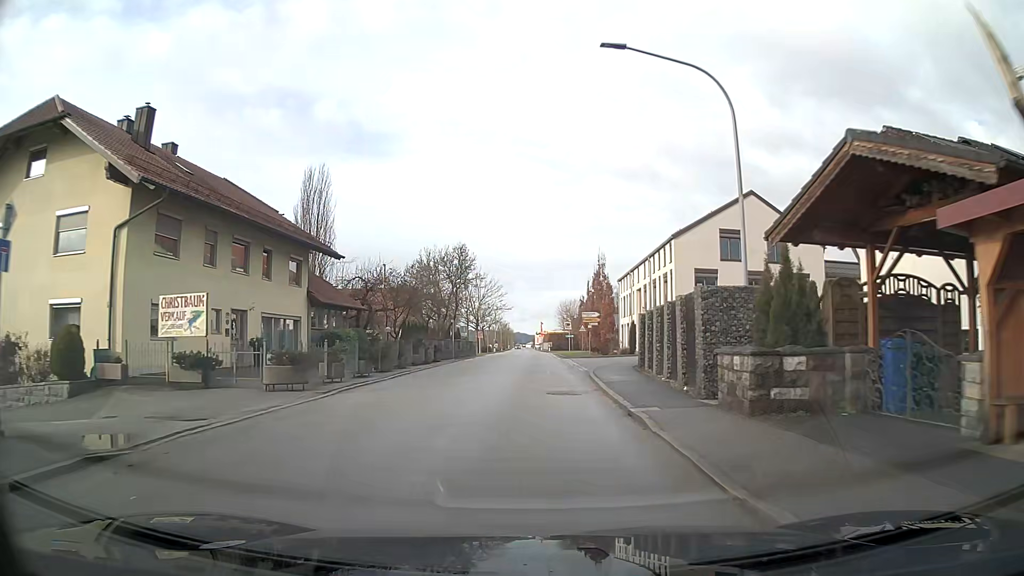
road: secondary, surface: asphalt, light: Day
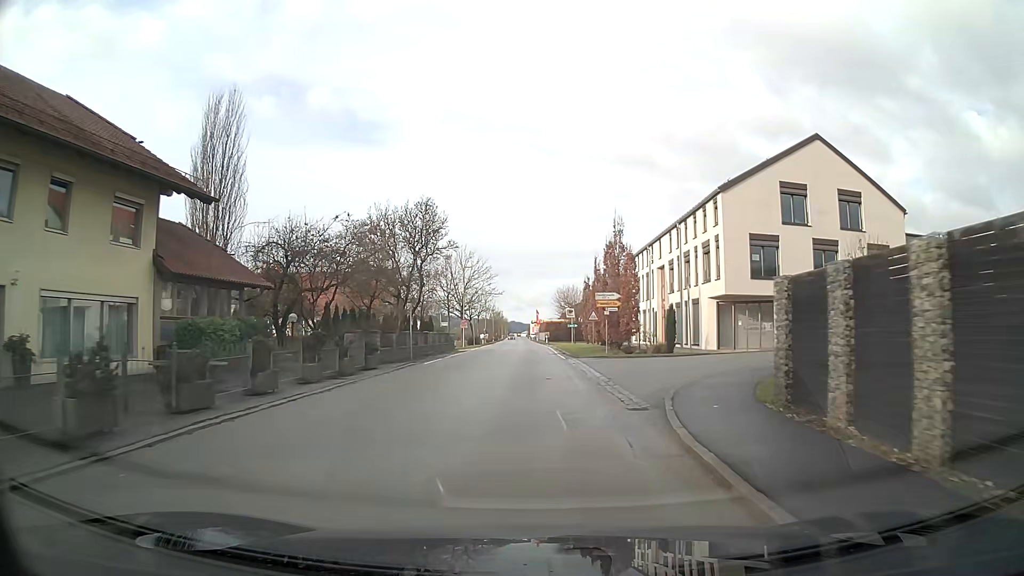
(+0.1, +13.9) m; +1°
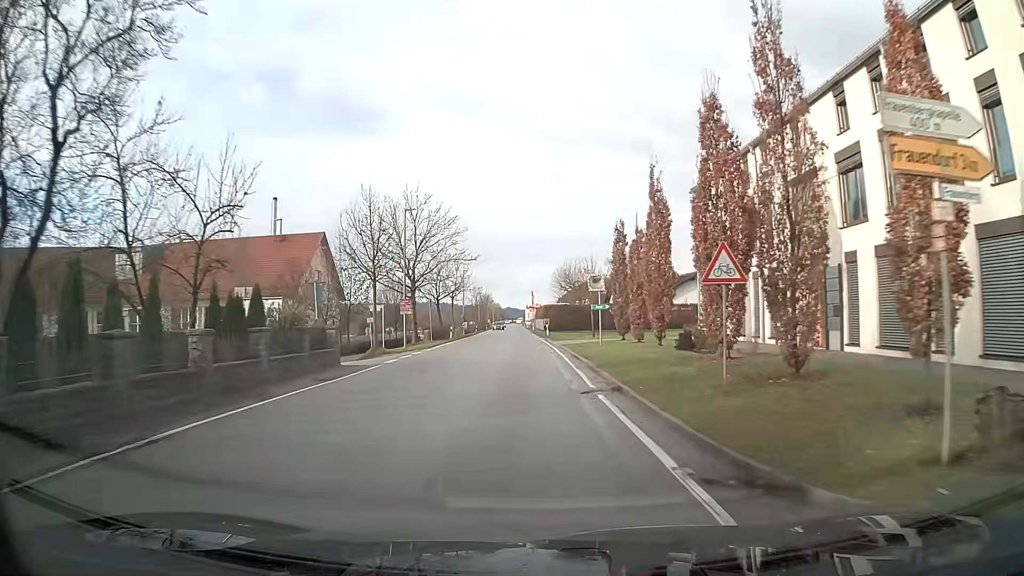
(+0.1, +29.3) m; 0°
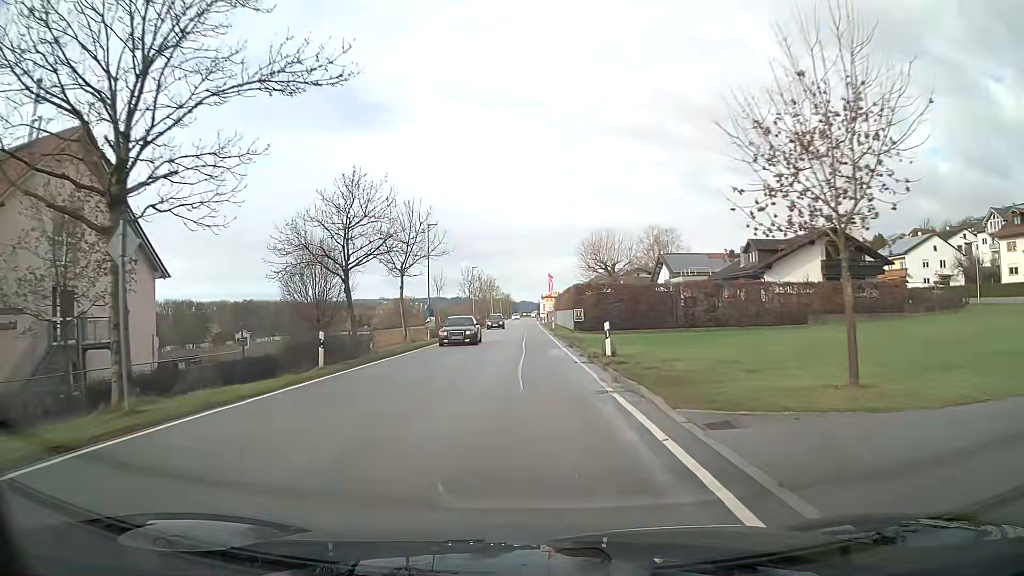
(-0.6, +38.1) m; -1°
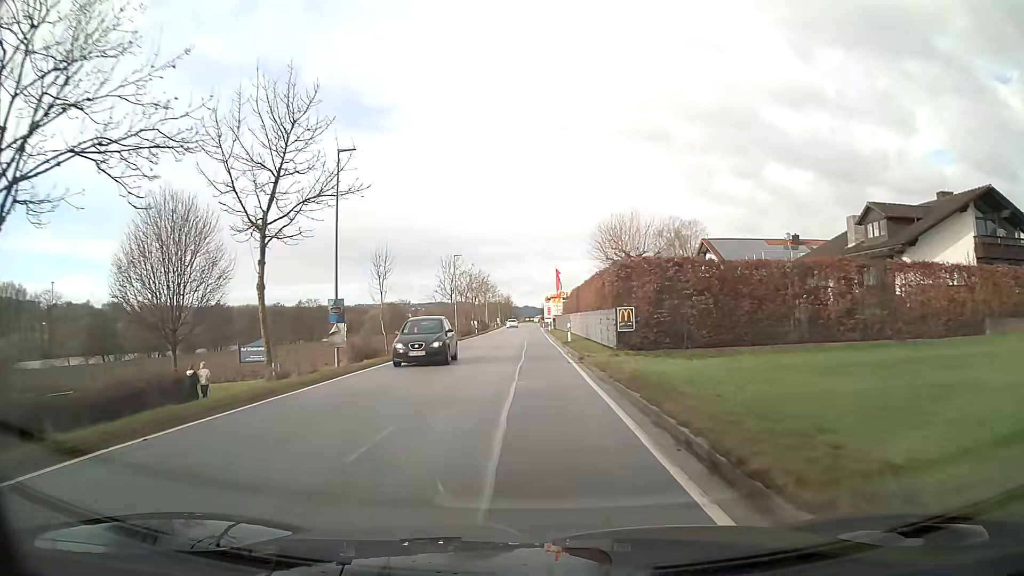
(-0.1, +23.0) m; 0°
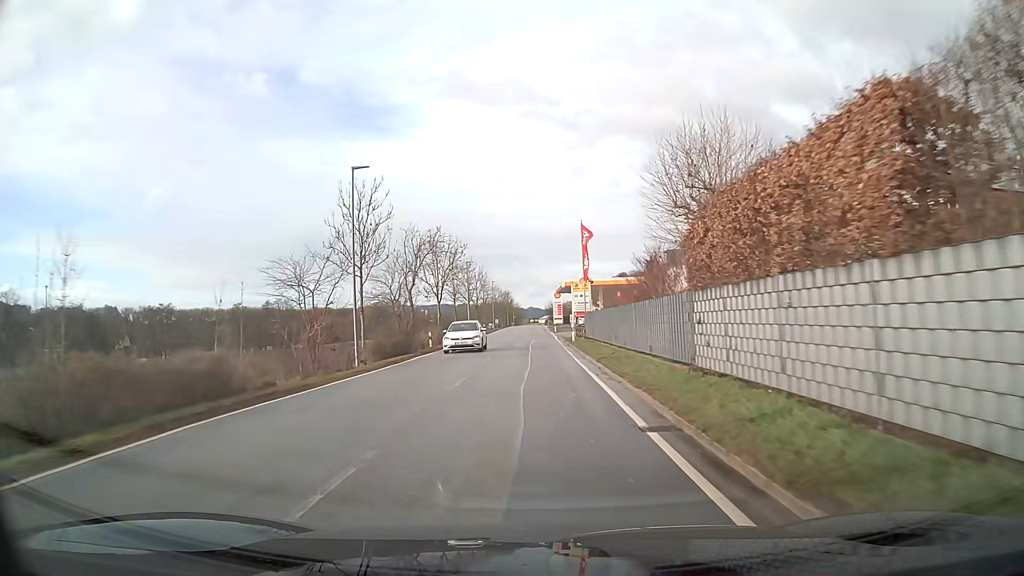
(-0.1, +38.6) m; 0°
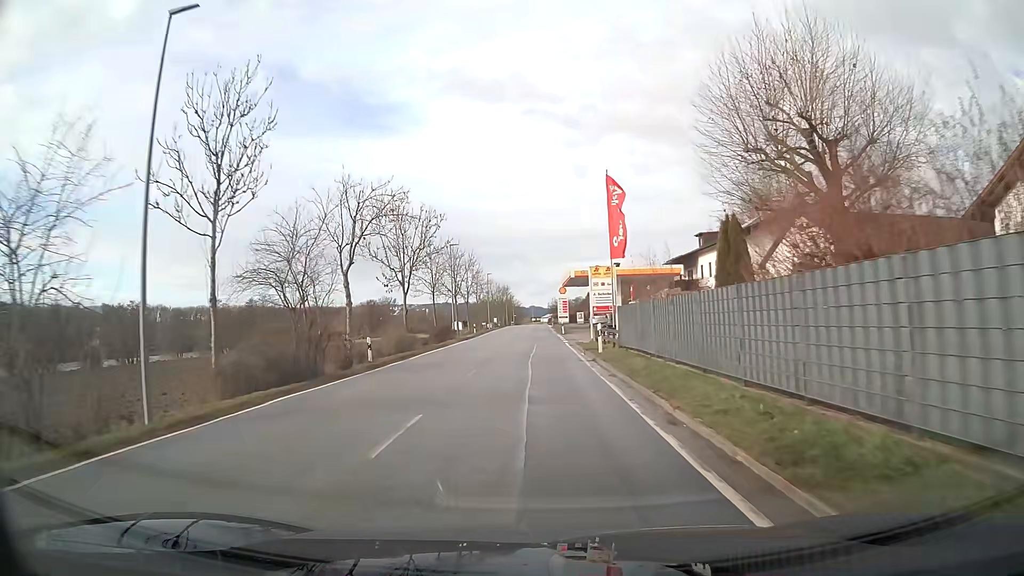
(0.0, +15.5) m; 0°
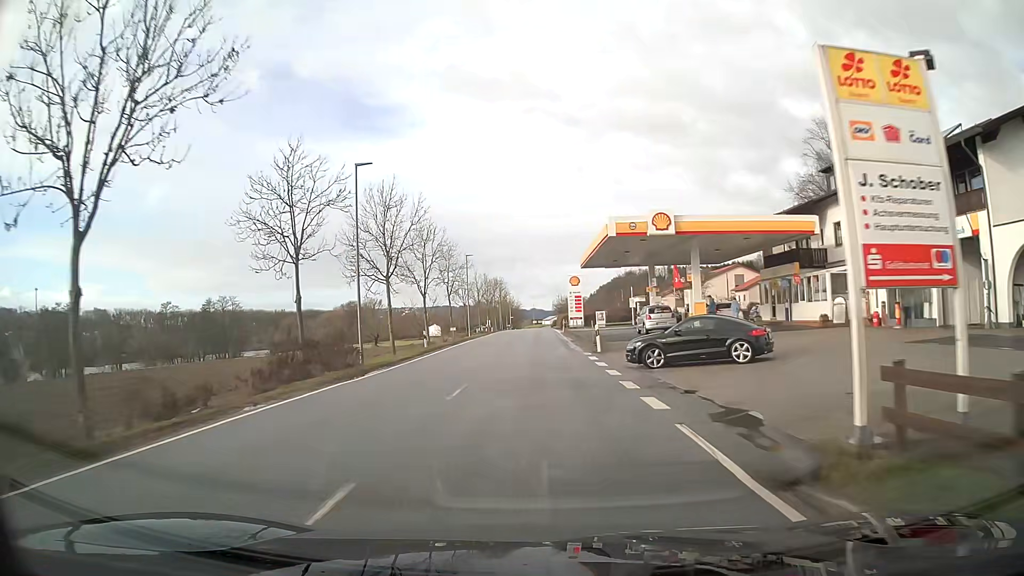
(0.0, +31.1) m; 0°
(0, +10) (0, +20) (0, +30) (0, +40) (0, +50) (+1, +60) (+1, +70) (+1, +80) (+1, +90) (+1, +100) m
